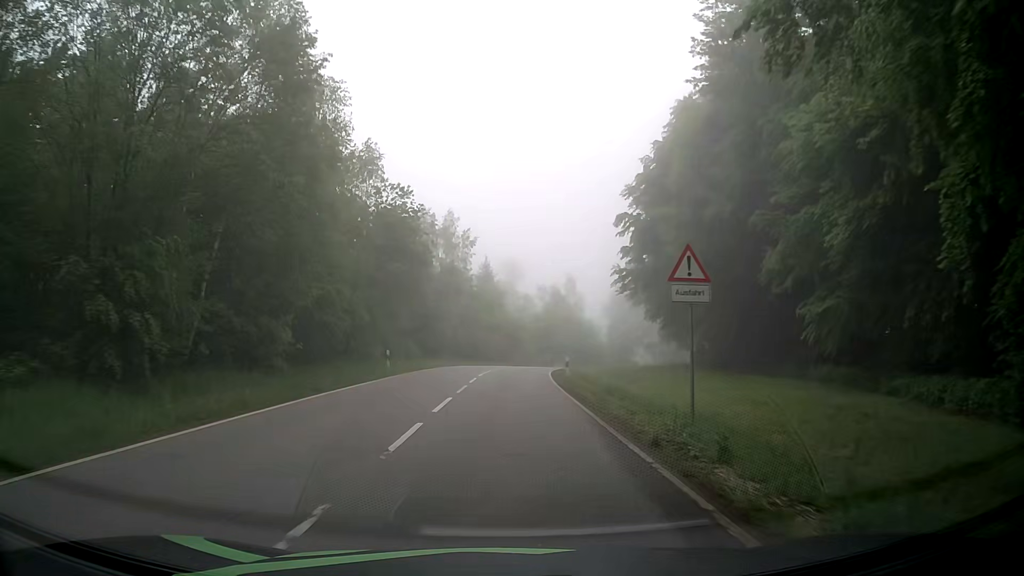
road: tertiary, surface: asphalt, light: Day
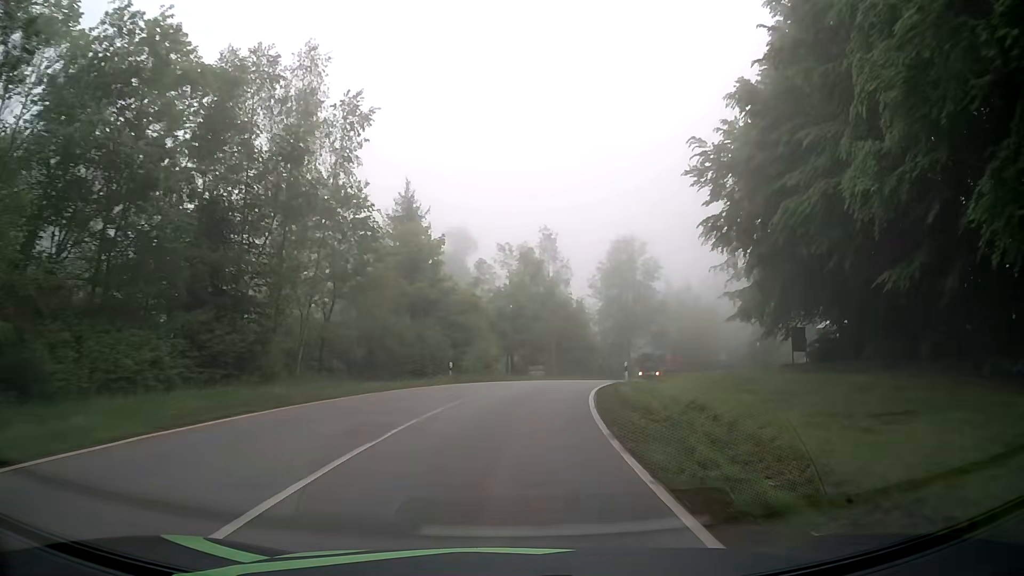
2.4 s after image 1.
(+0.5, +35.9) m; +3°
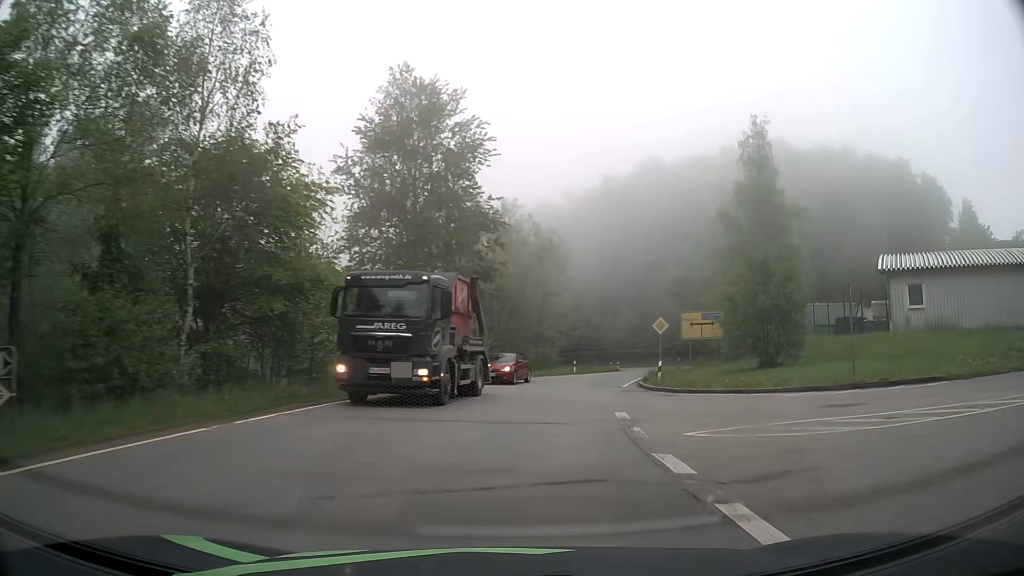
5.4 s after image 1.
(+6.6, +44.9) m; +20°
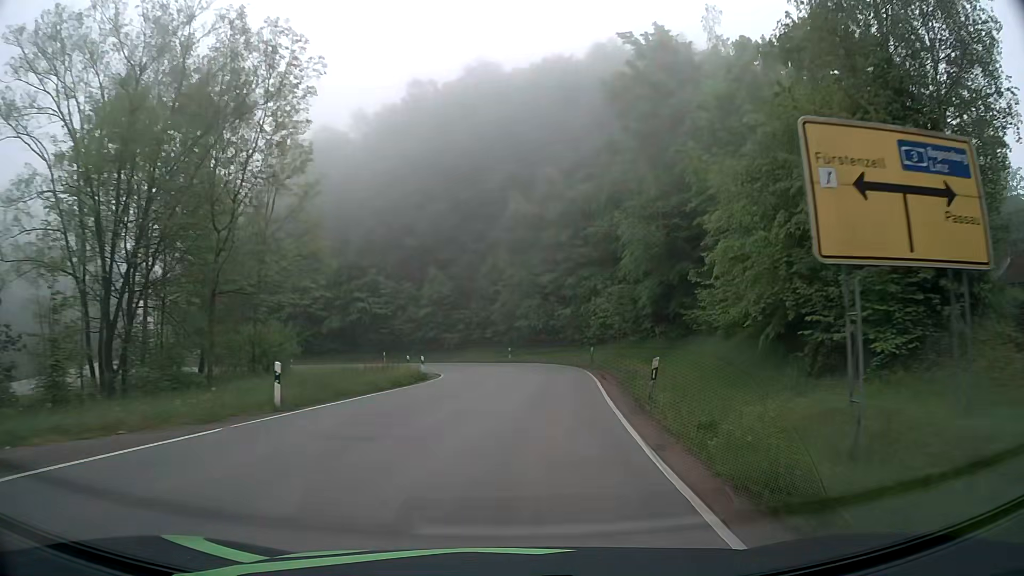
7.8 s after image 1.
(+5.3, +36.4) m; +16°
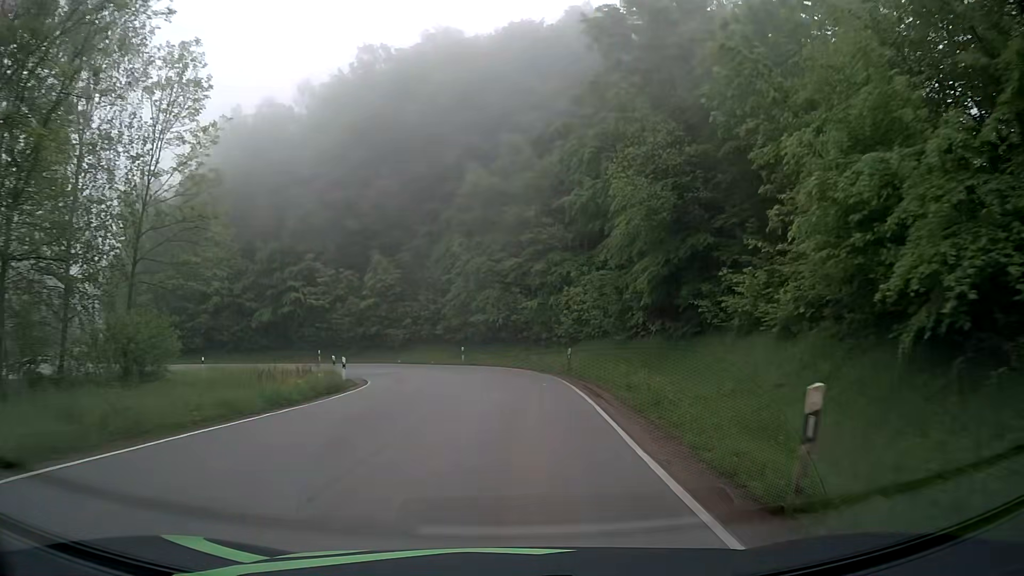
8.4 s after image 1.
(+0.3, +8.7) m; +4°
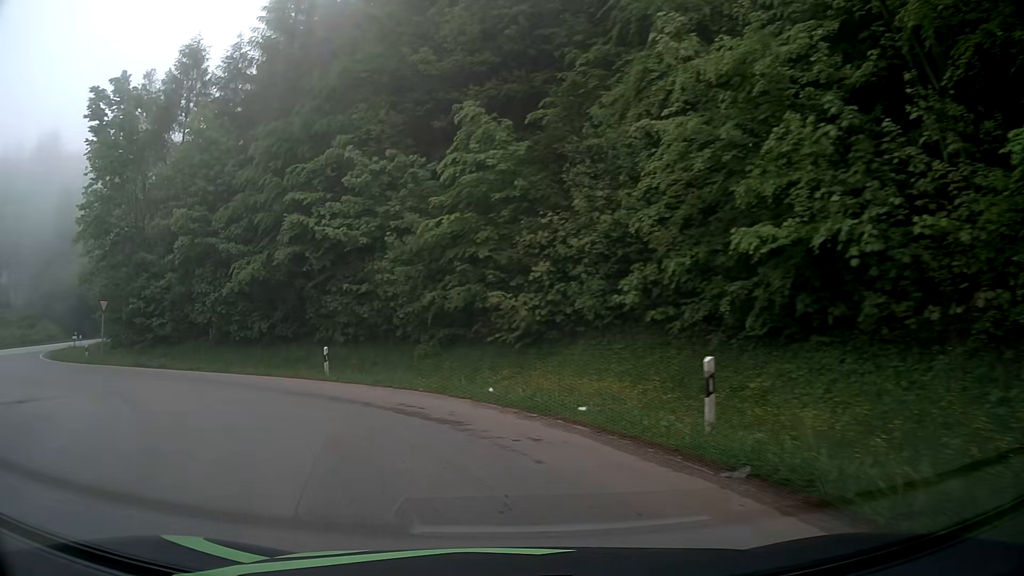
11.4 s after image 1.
(-1.3, +34.3) m; -17°
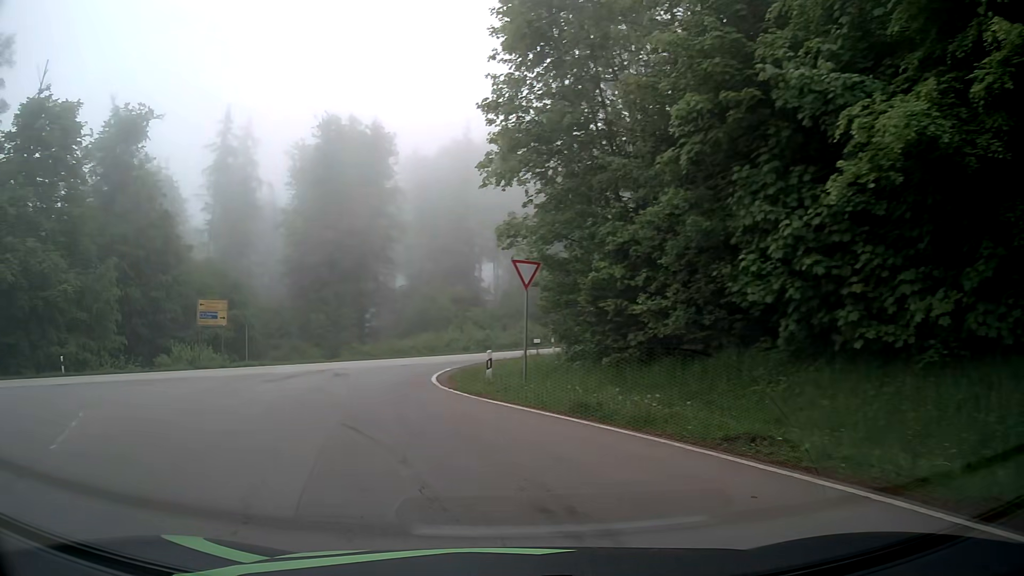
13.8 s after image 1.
(-7.7, +17.9) m; -45°
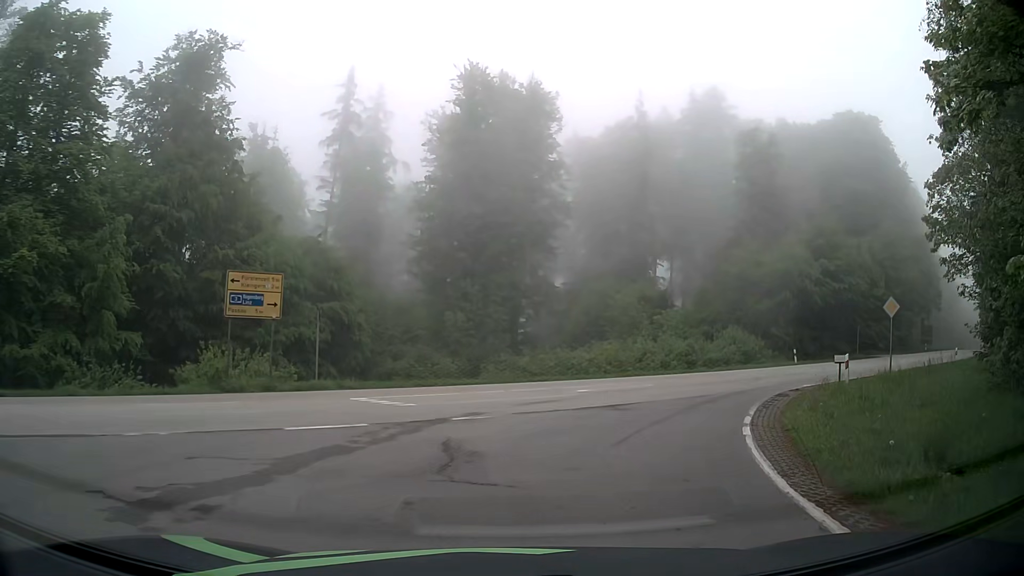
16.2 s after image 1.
(-4.2, +16.2) m; -17°
(+1, +10) (+6, +19) (+12, +26) (+20, +33) (+28, +39) (+35, +46) (+43, +52) (+50, +59) (+57, +66) (+65, +73) m
